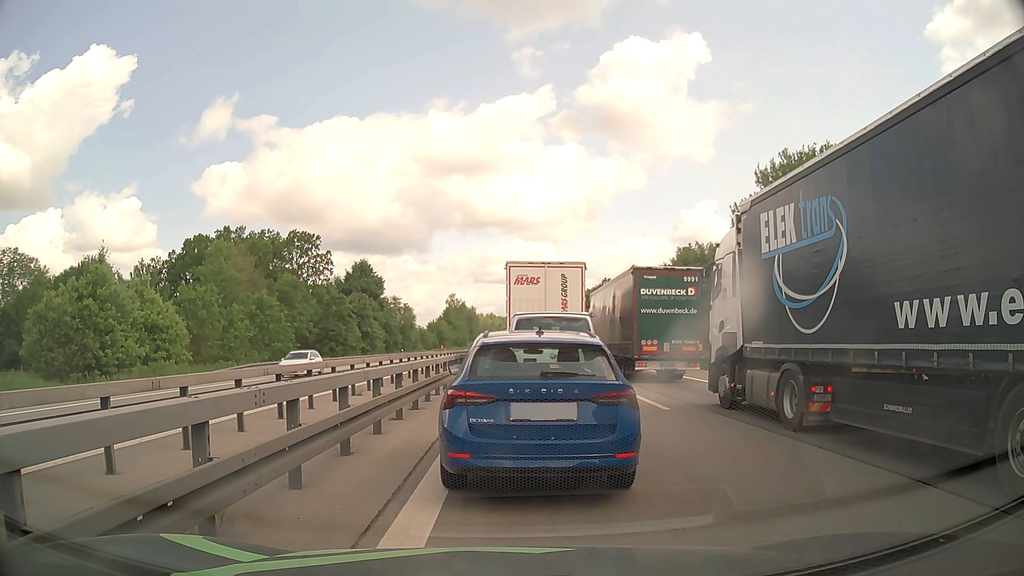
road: motorway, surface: asphalt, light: Day
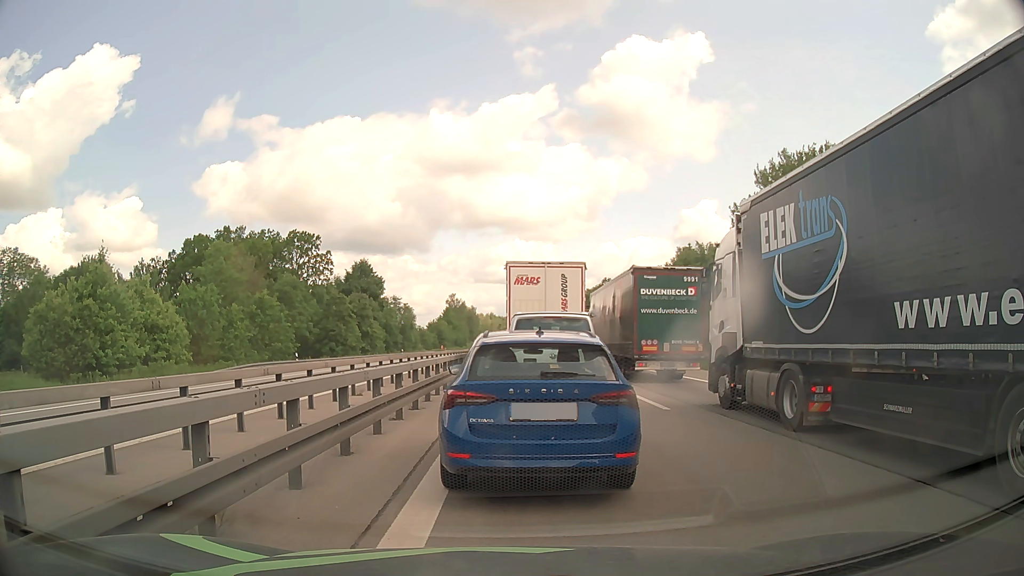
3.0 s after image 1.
(0.0, 0.0) m; 0°
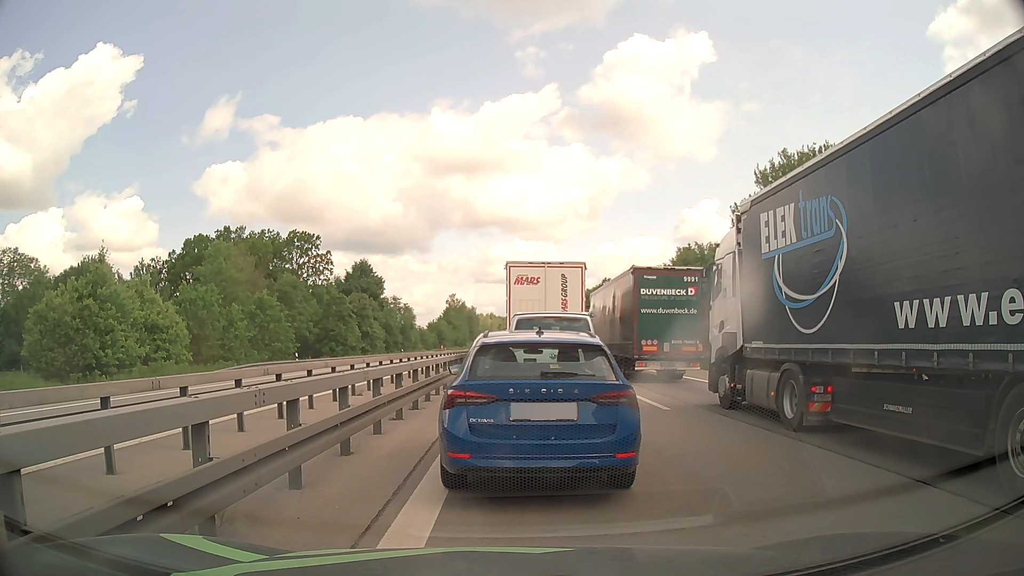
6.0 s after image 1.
(0.0, 0.0) m; 0°
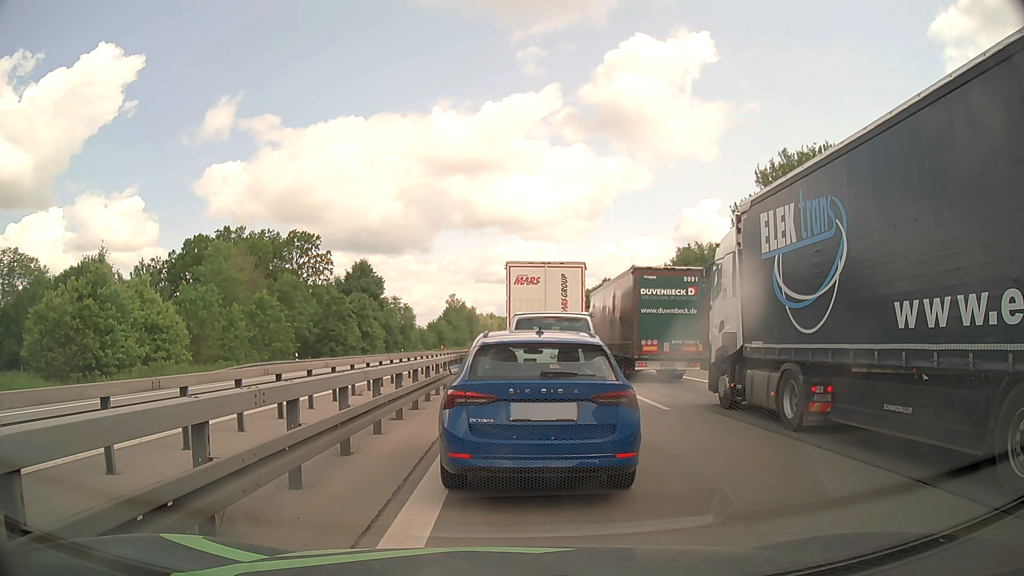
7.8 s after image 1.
(0.0, 0.0) m; 0°
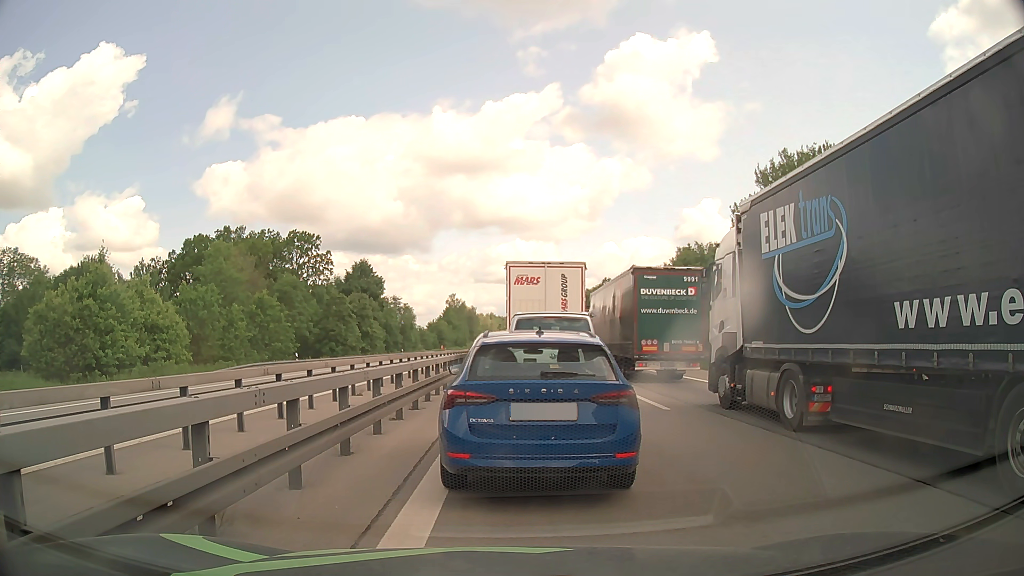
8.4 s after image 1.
(0.0, 0.0) m; 0°
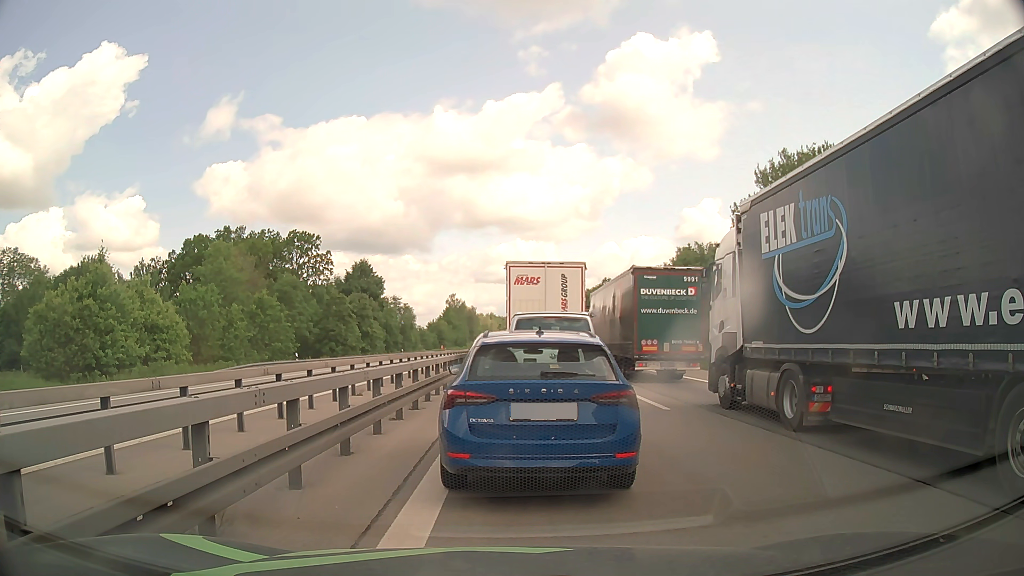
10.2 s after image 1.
(0.0, 0.0) m; 0°
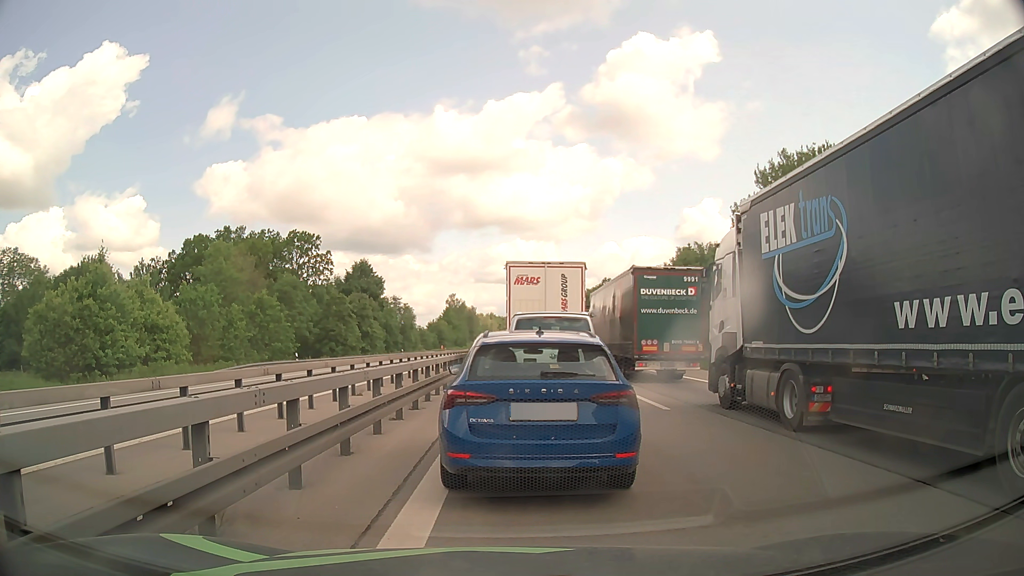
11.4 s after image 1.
(0.0, 0.0) m; 0°
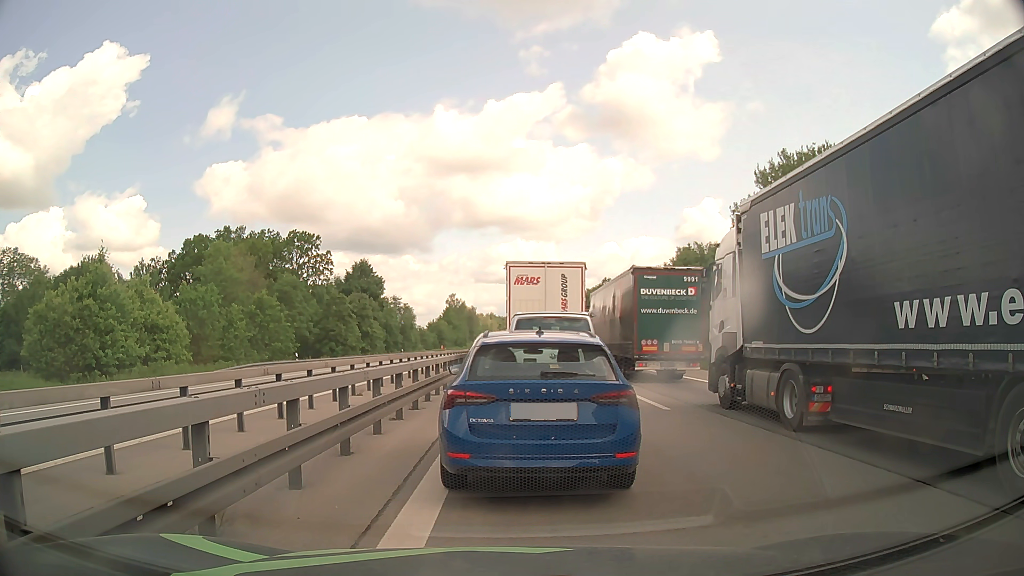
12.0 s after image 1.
(0.0, 0.0) m; 0°
